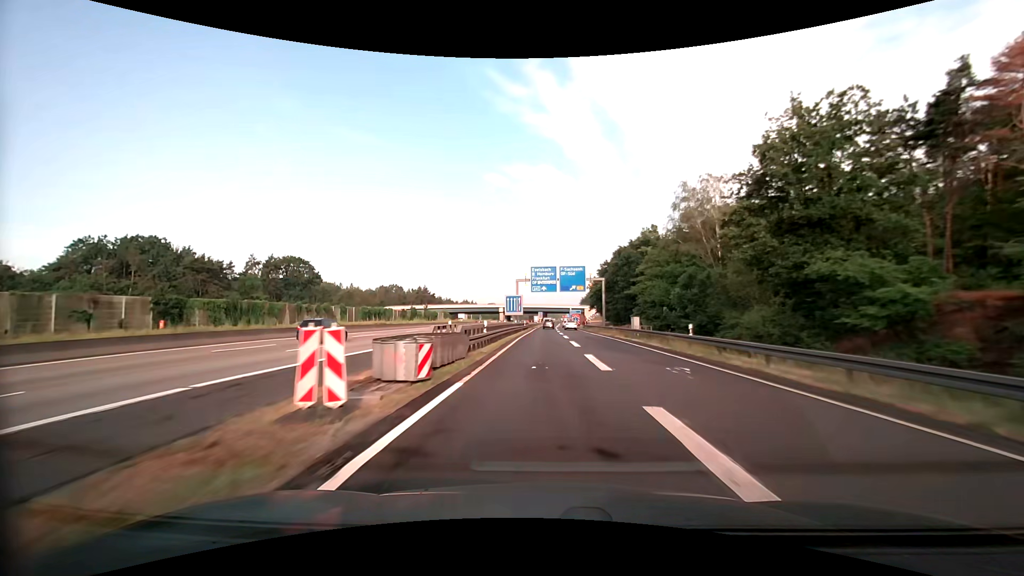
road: motorway_link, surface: asphalt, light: Day
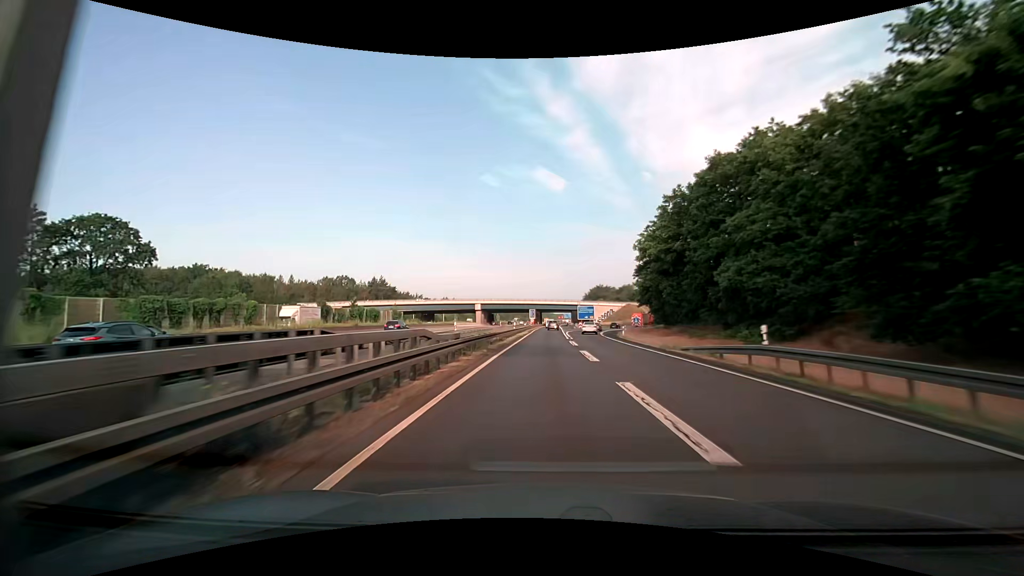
(+0.3, +68.5) m; +1°
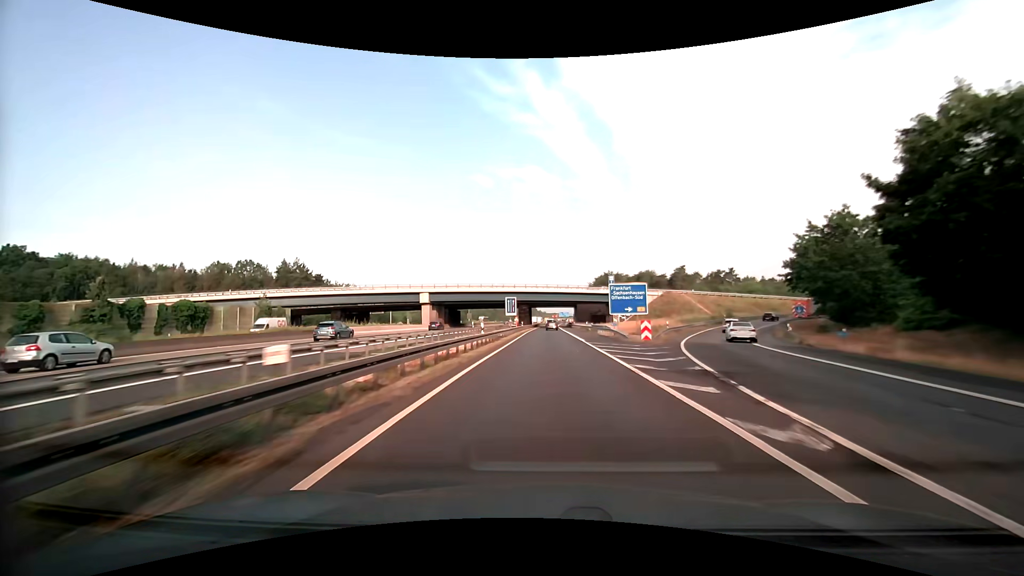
(+0.3, +69.0) m; +1°
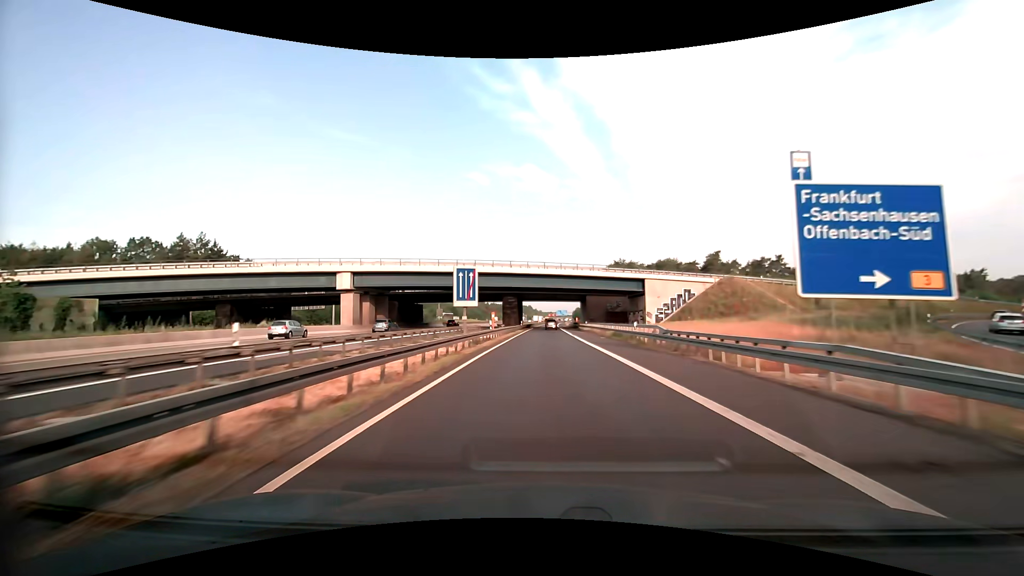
(-0.1, +40.5) m; 0°
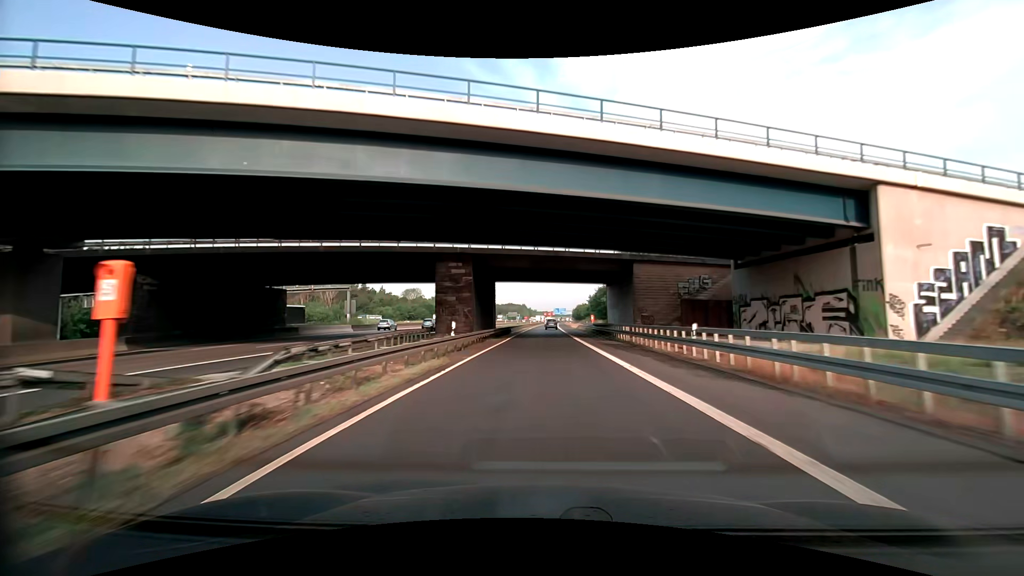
(+0.3, +53.2) m; +1°
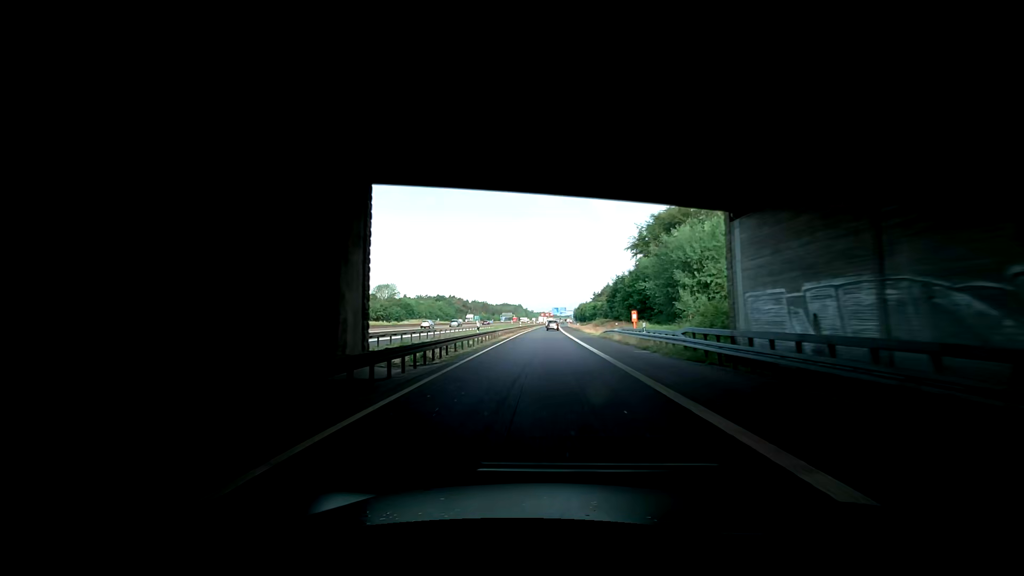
(+0.2, +39.3) m; +1°
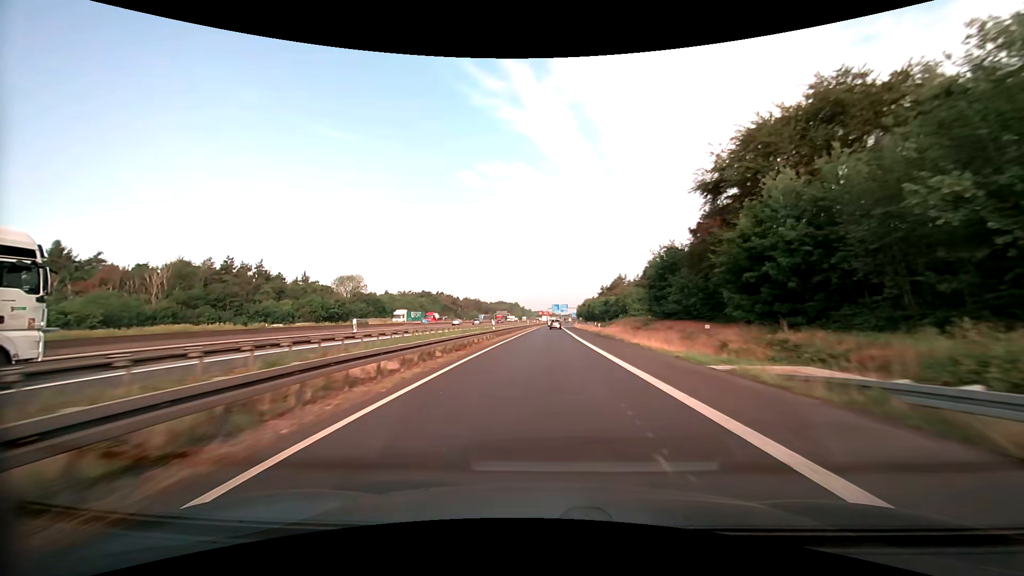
(-0.2, +39.0) m; 0°
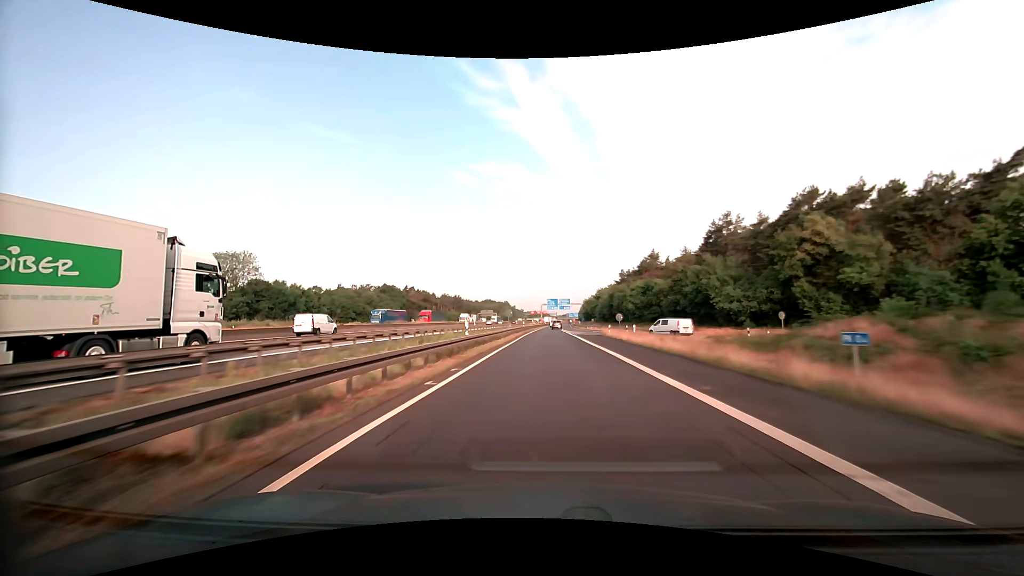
(+0.3, +65.0) m; +1°
(0, +10) (0, +20) (0, +30) (0, +40) (0, +50) (0, +60) (+1, +70) (+1, +80) (+1, +90) (+1, +100) m
